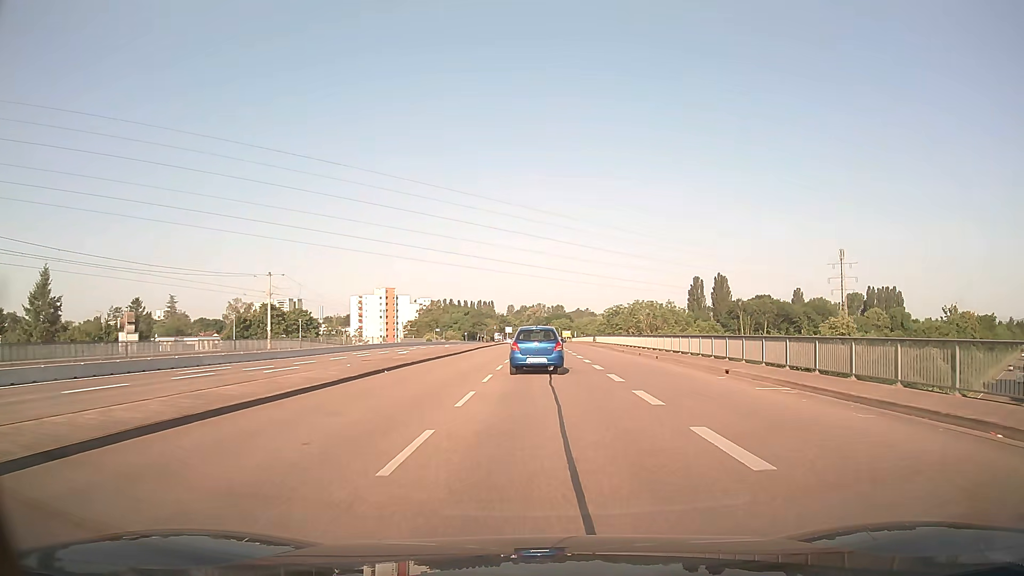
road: secondary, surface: asphalt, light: Day
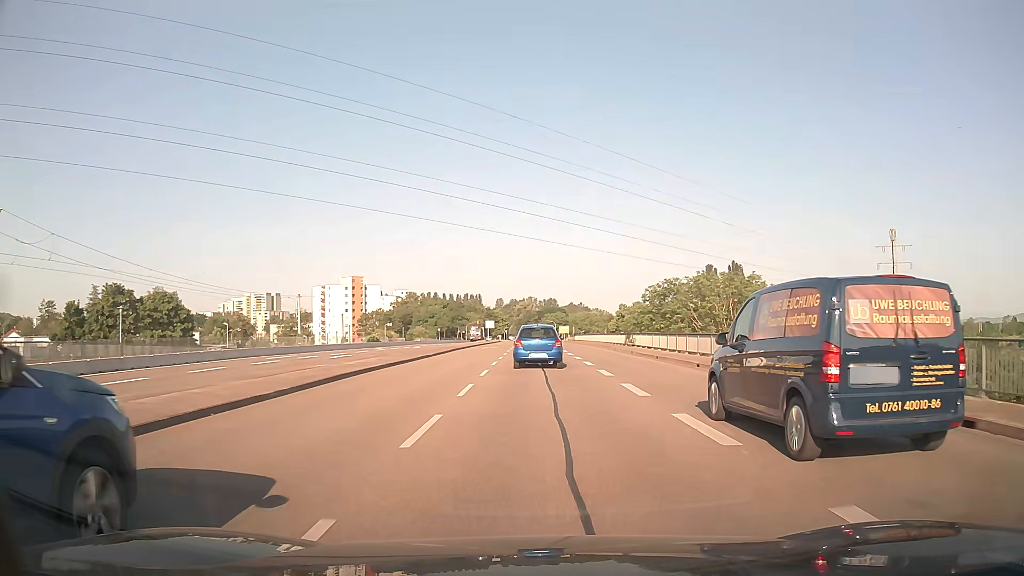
(+0.2, +40.3) m; +1°
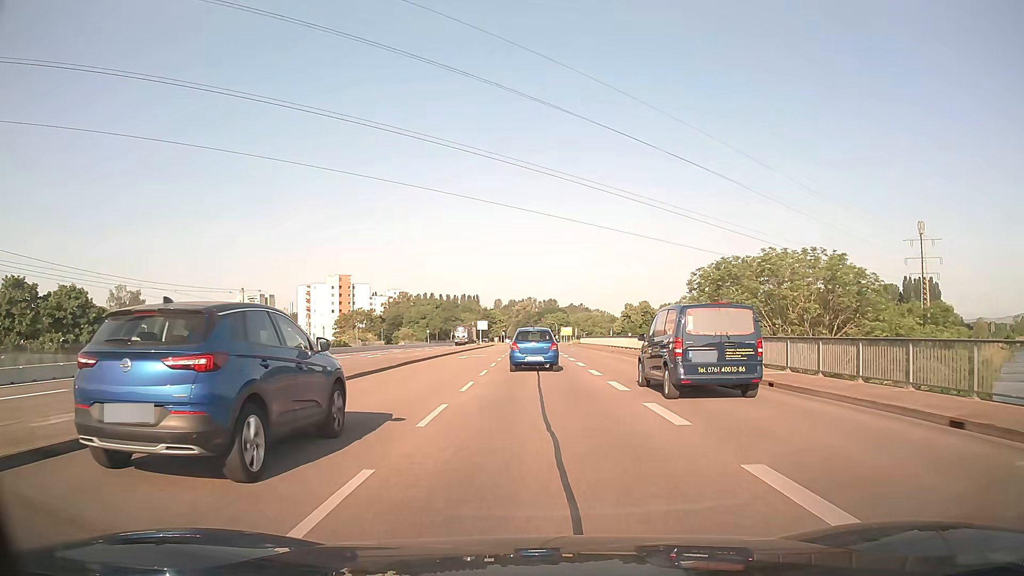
(0.0, +16.1) m; 0°
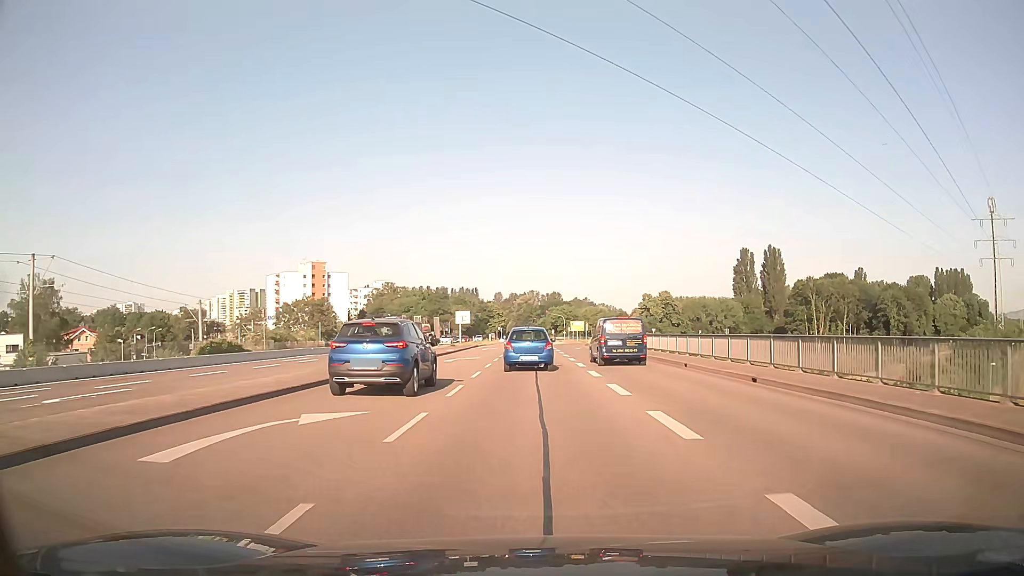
(0.0, +31.1) m; 0°
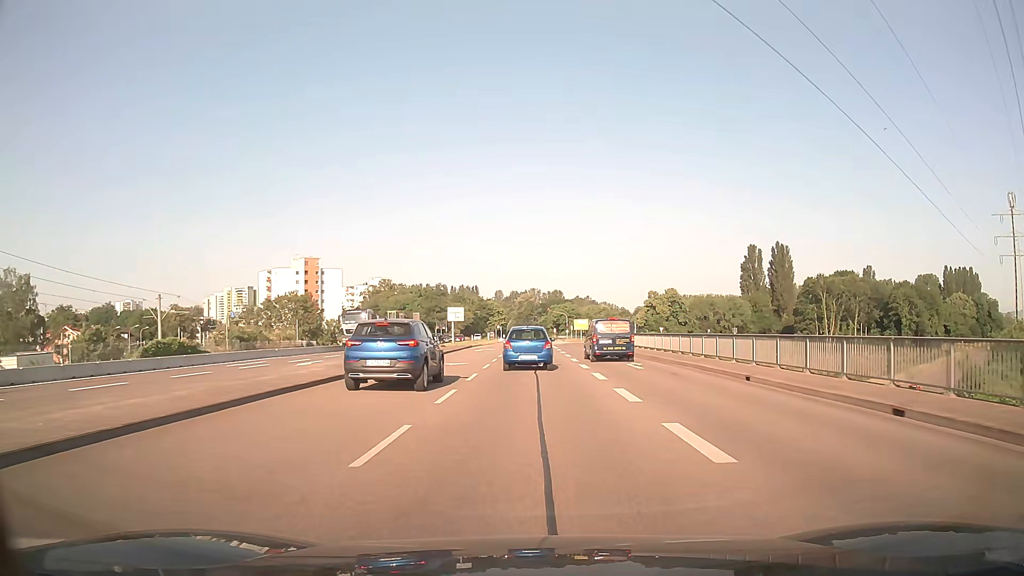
(0.0, +7.4) m; 0°
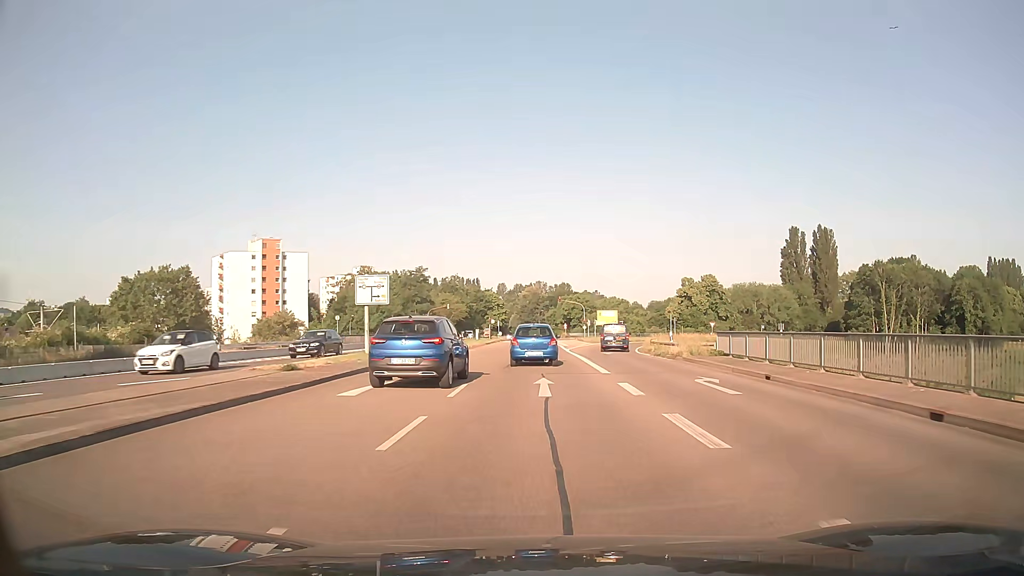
(-0.2, +34.9) m; -1°
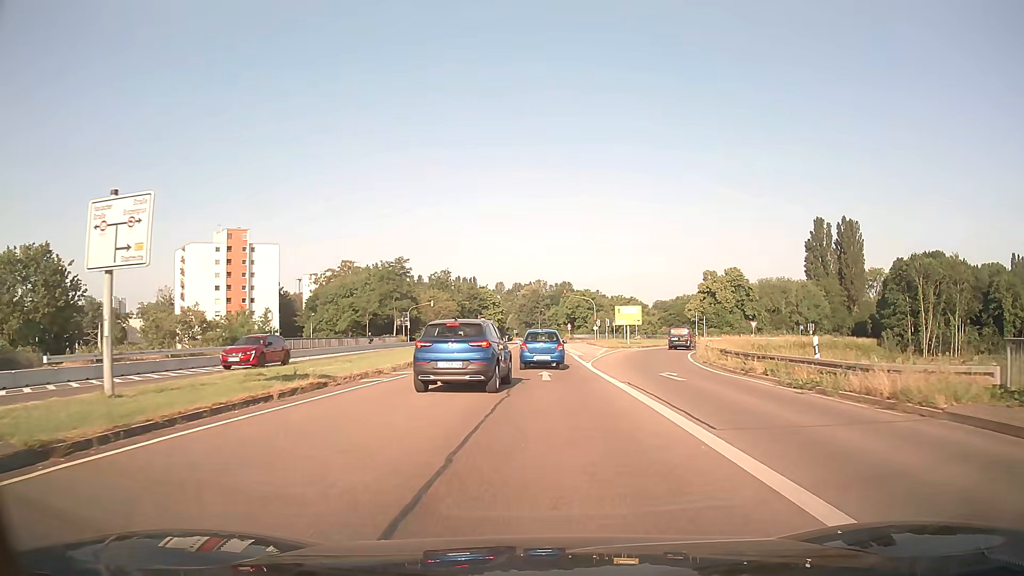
(0.0, +19.2) m; 0°
